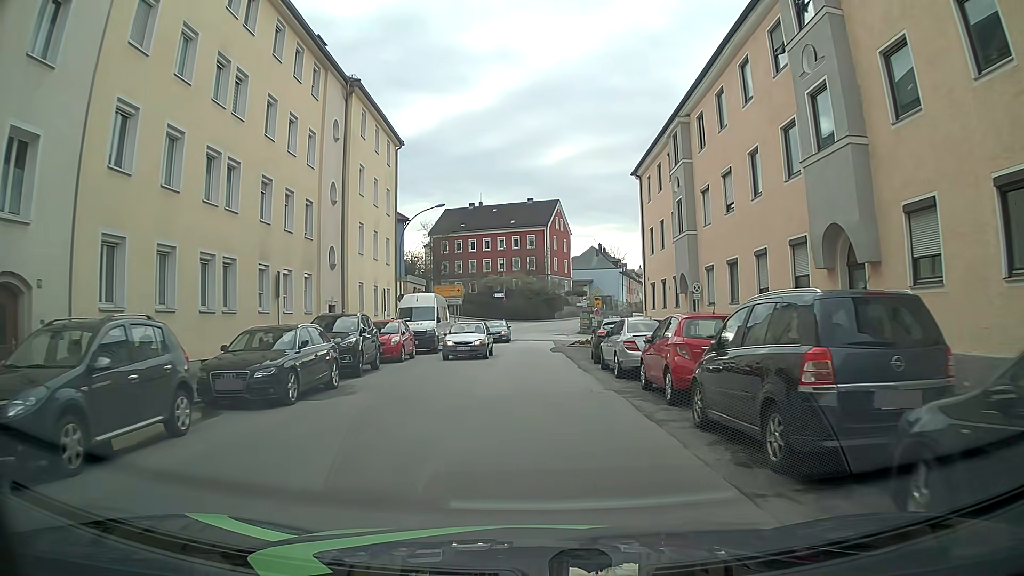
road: tertiary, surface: asphalt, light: Day
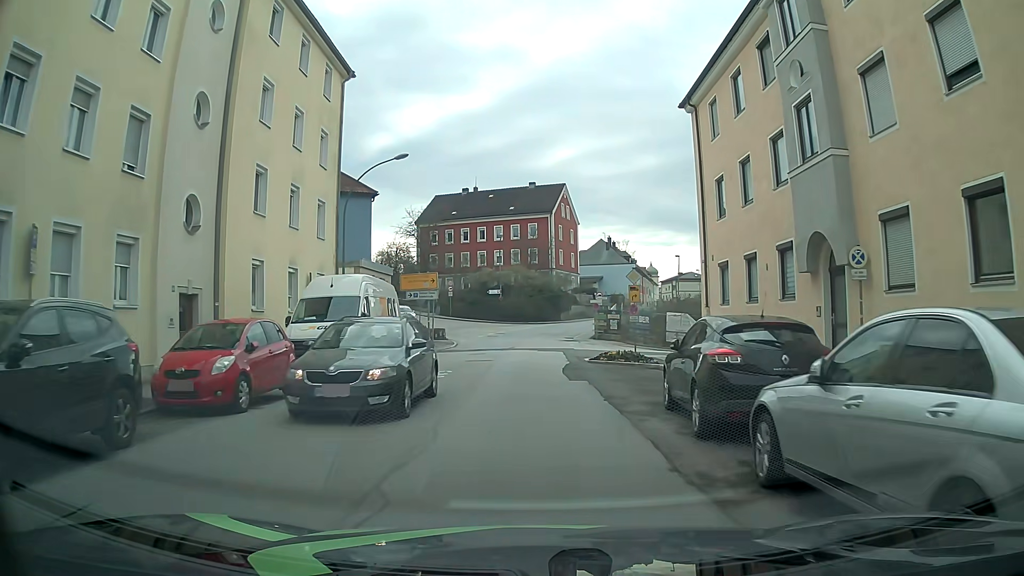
(0.0, +13.5) m; 0°
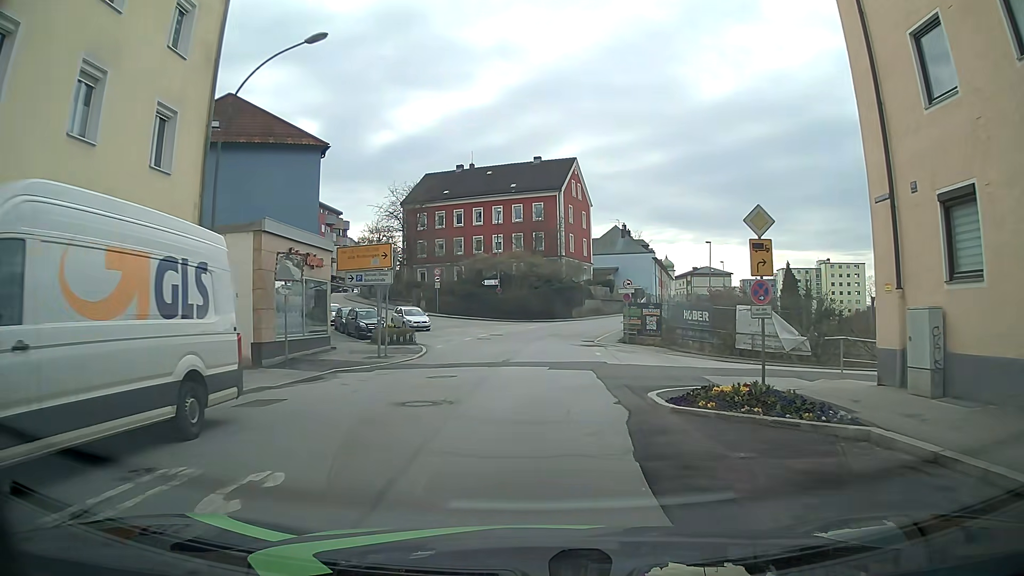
(-0.2, +13.4) m; -1°
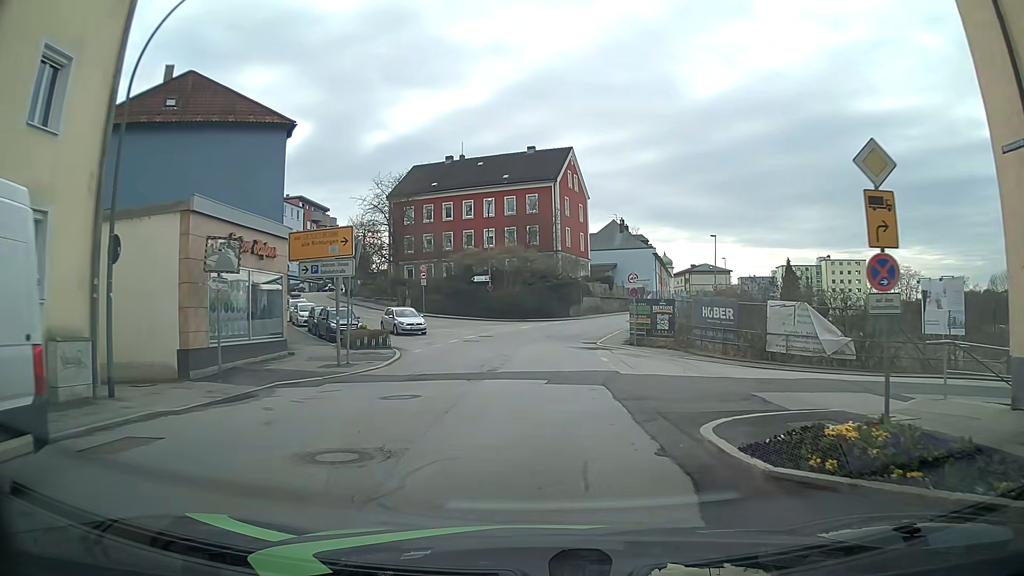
(0.0, +4.5) m; +1°
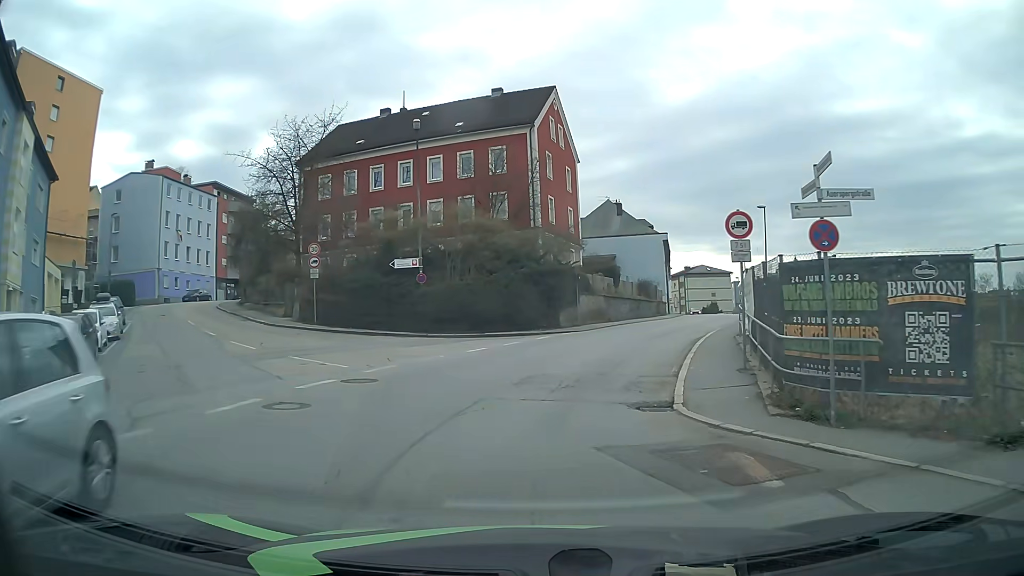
(+0.3, +22.3) m; +3°
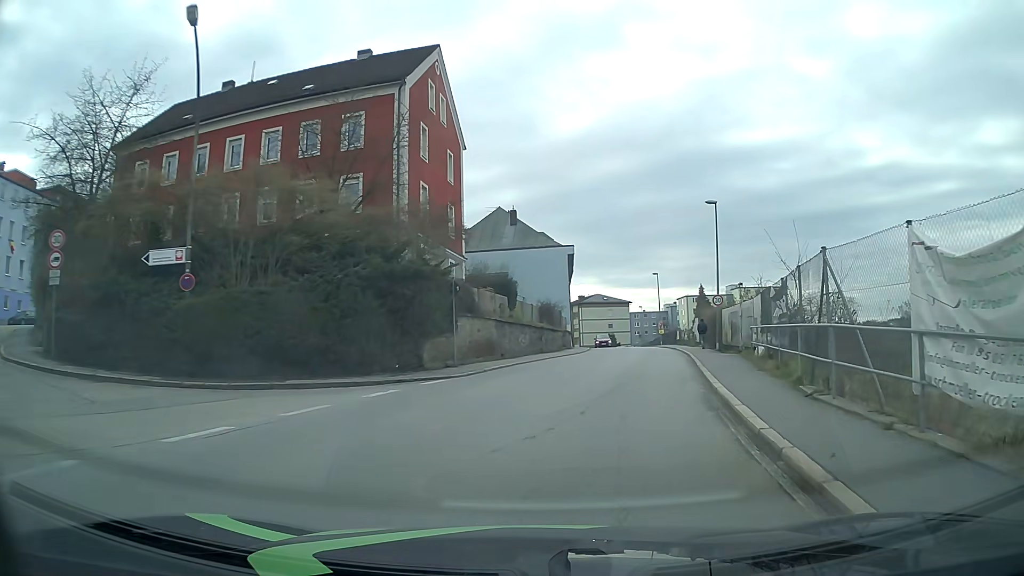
(+0.6, +13.1) m; +9°
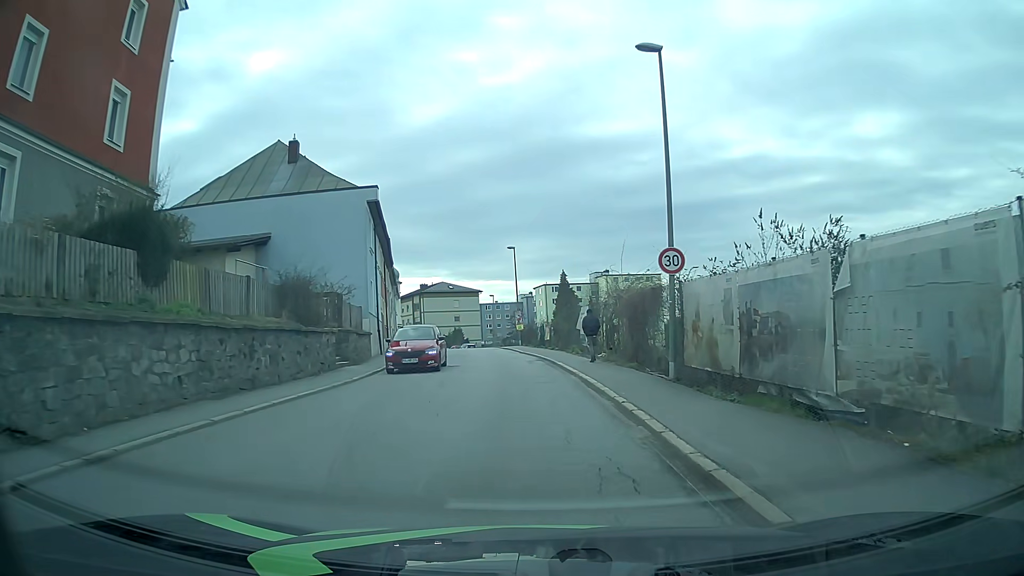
(+2.9, +20.6) m; +12°
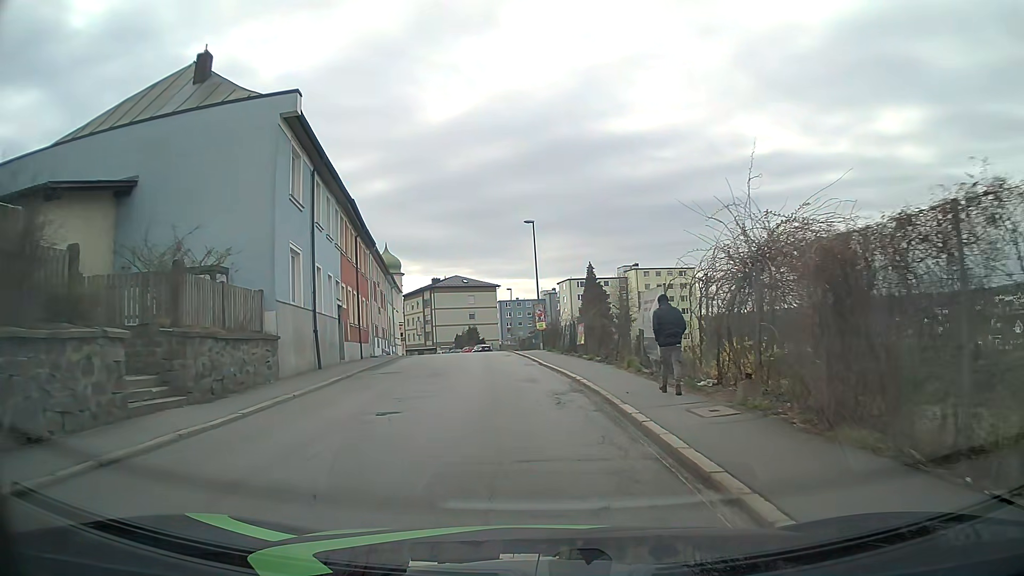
(-0.2, +13.0) m; -2°
(0, +10) (-1, +20) (-2, +30) (-3, +40) (-4, +50) (-6, +60) (-7, +70) (-10, +79) (-13, +89) (-17, +98) m
